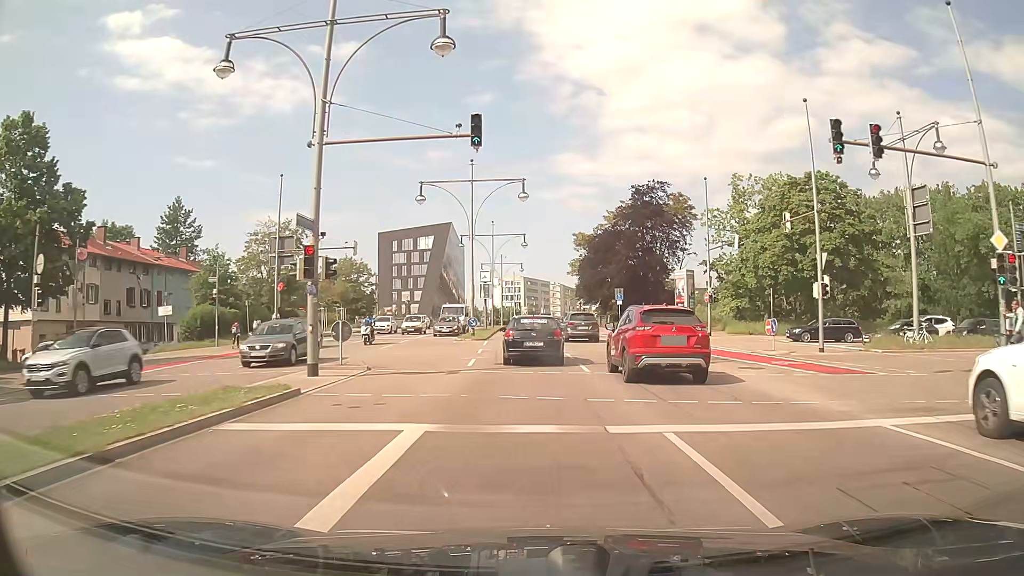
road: primary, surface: asphalt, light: Day
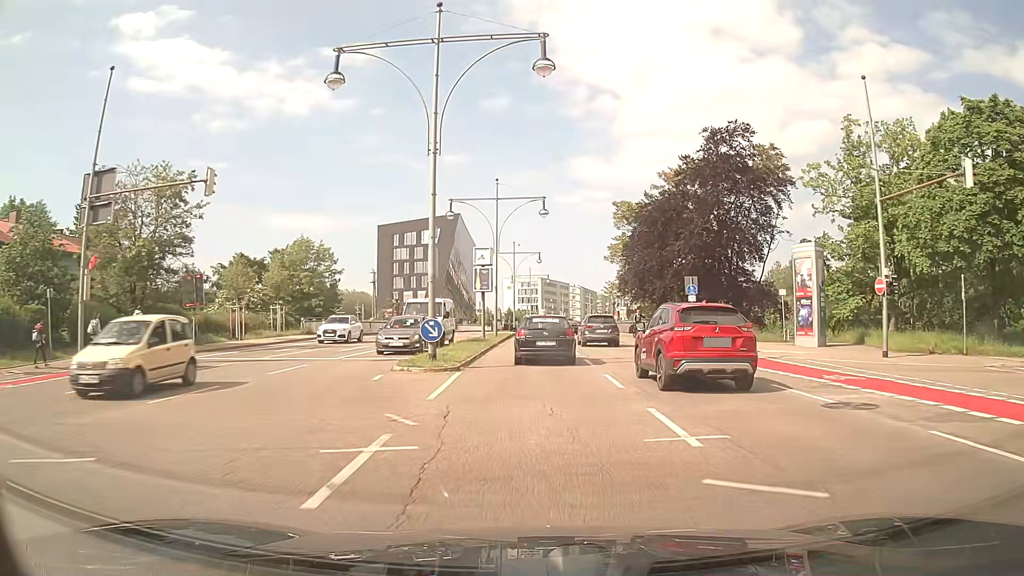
(-0.3, +21.3) m; -1°
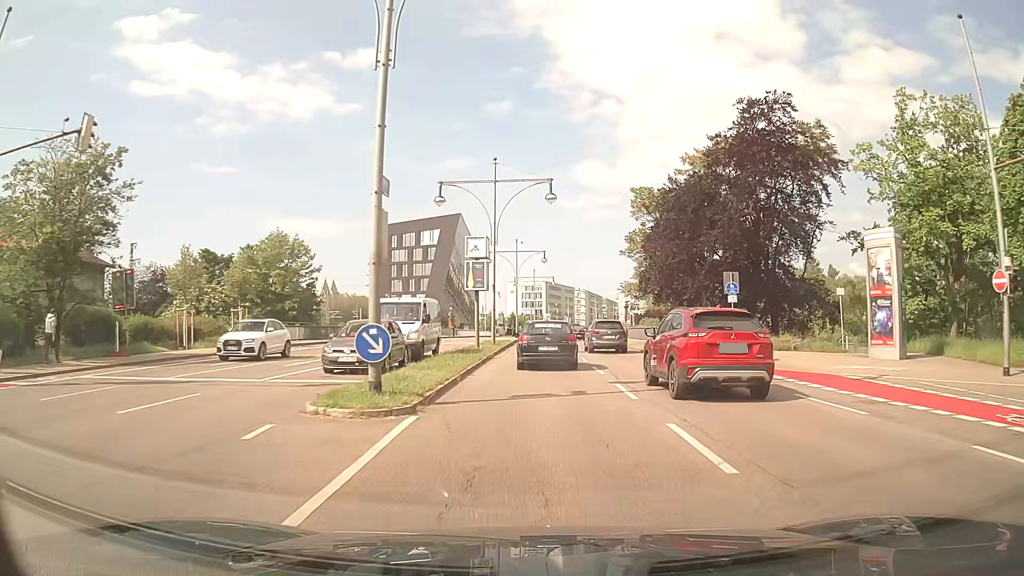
(0.0, +7.0) m; 0°
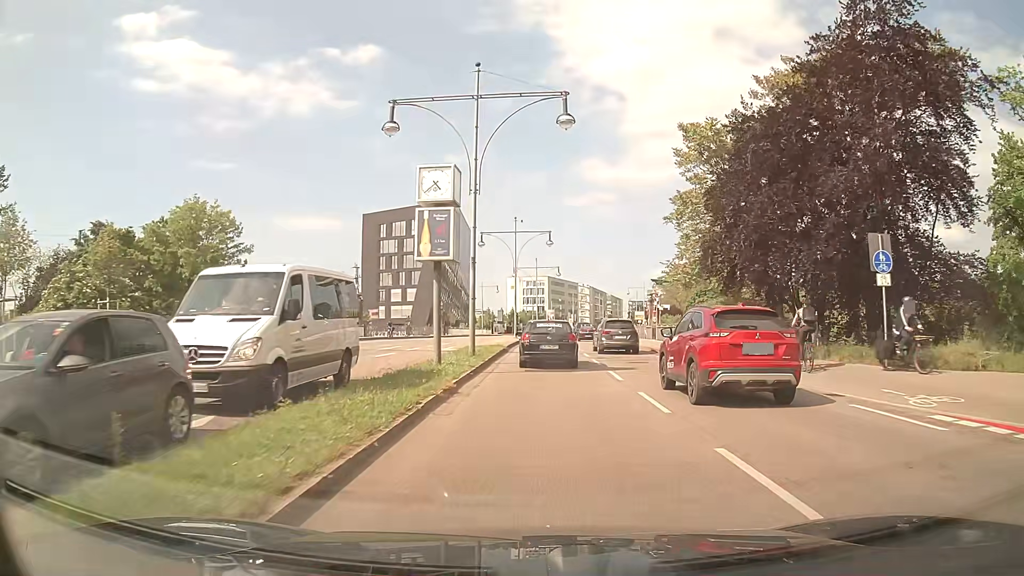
(-0.1, +13.9) m; 0°
